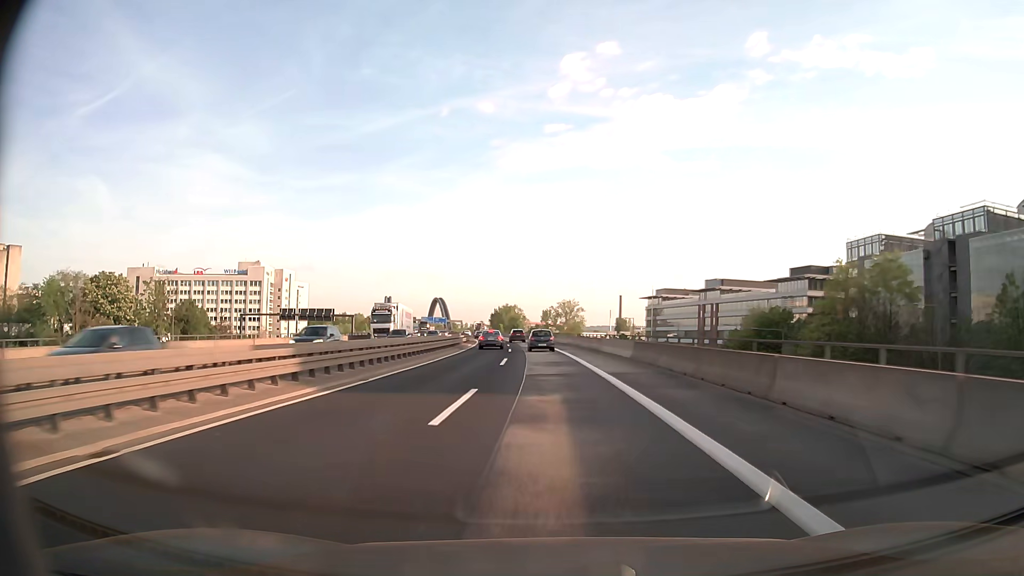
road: motorway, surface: asphalt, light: Day
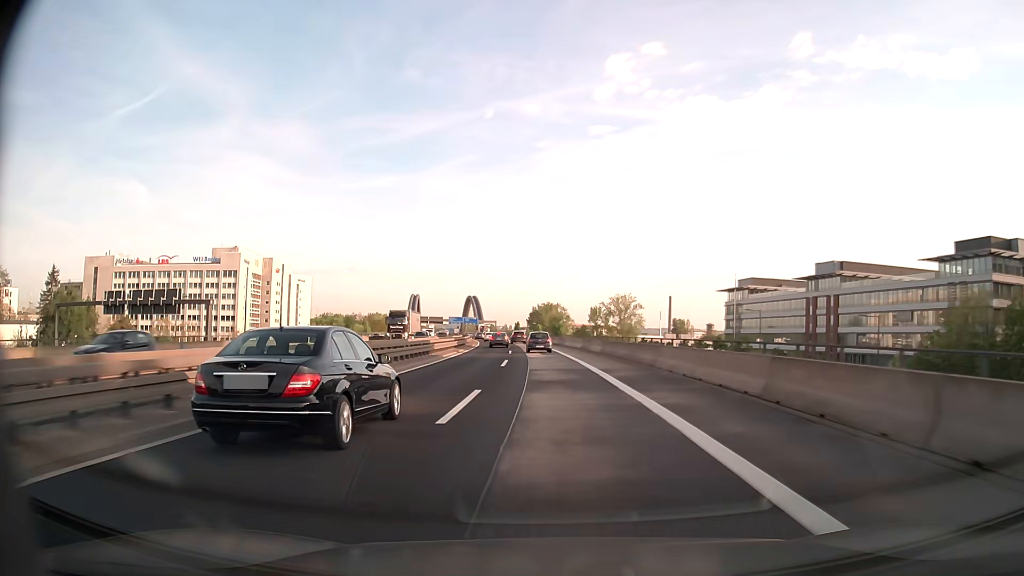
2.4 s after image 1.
(-1.8, +53.5) m; -4°
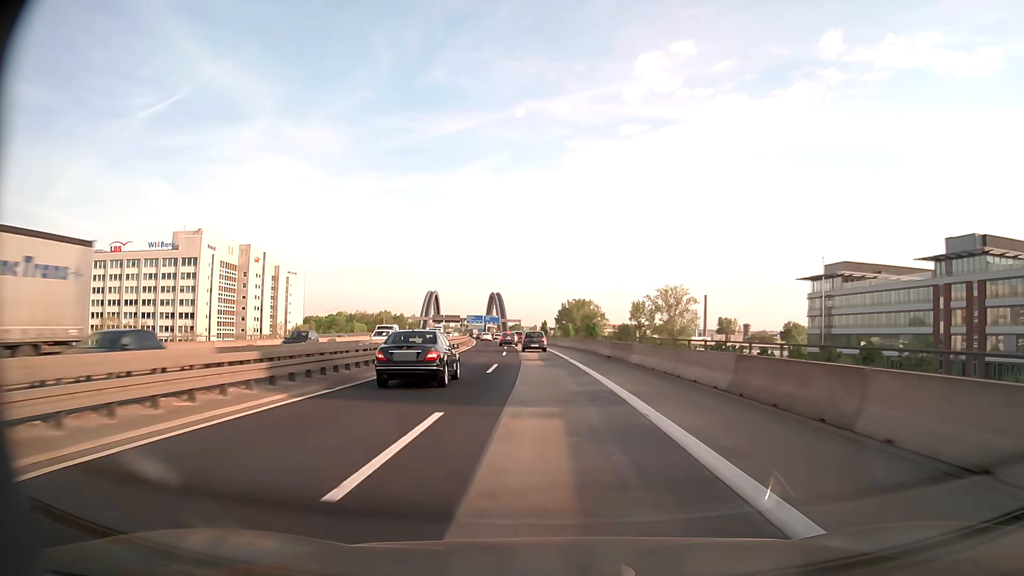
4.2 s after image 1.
(-0.9, +40.5) m; -2°
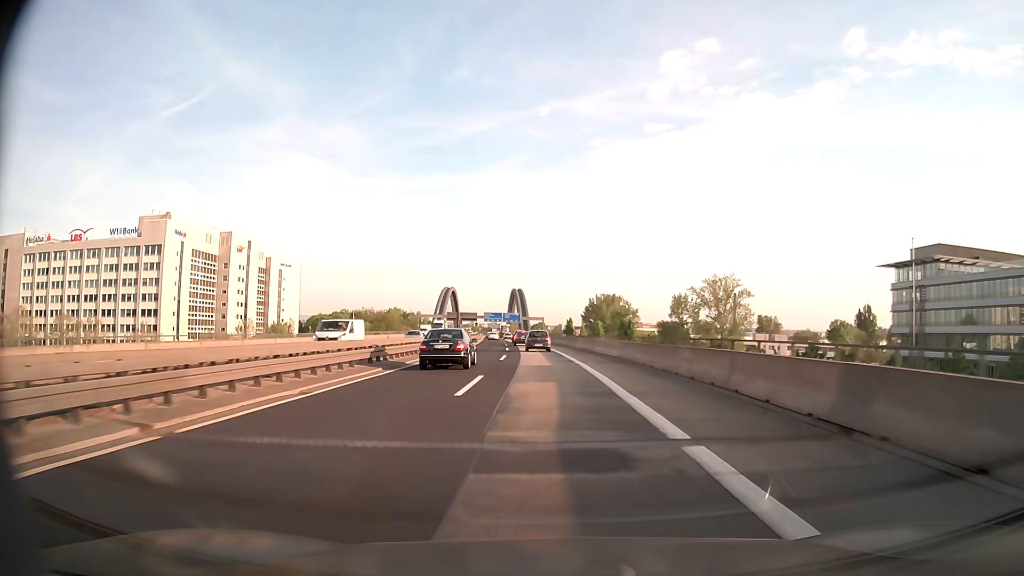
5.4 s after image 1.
(-0.6, +27.1) m; -2°
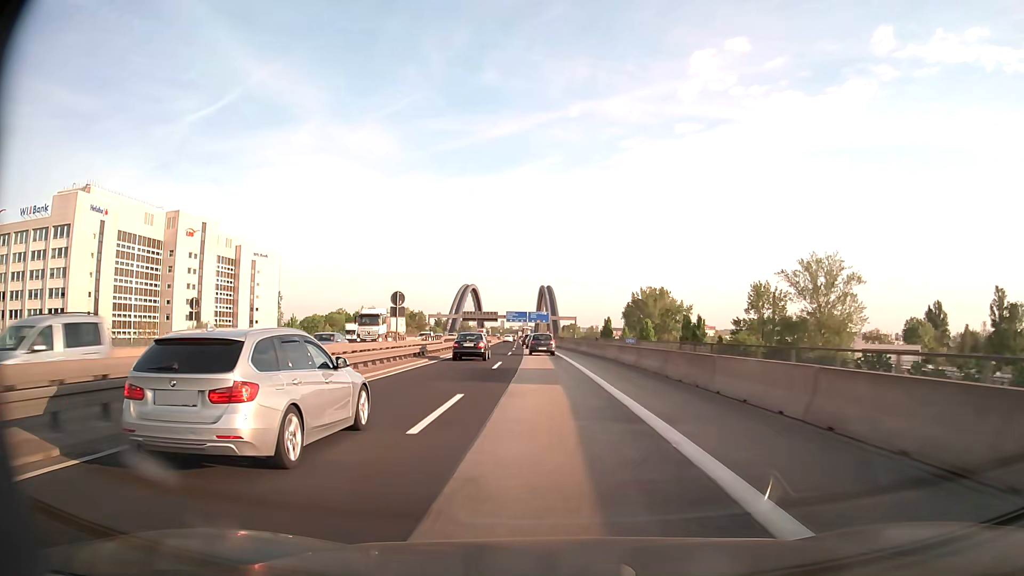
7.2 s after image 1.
(-1.0, +40.9) m; -3°
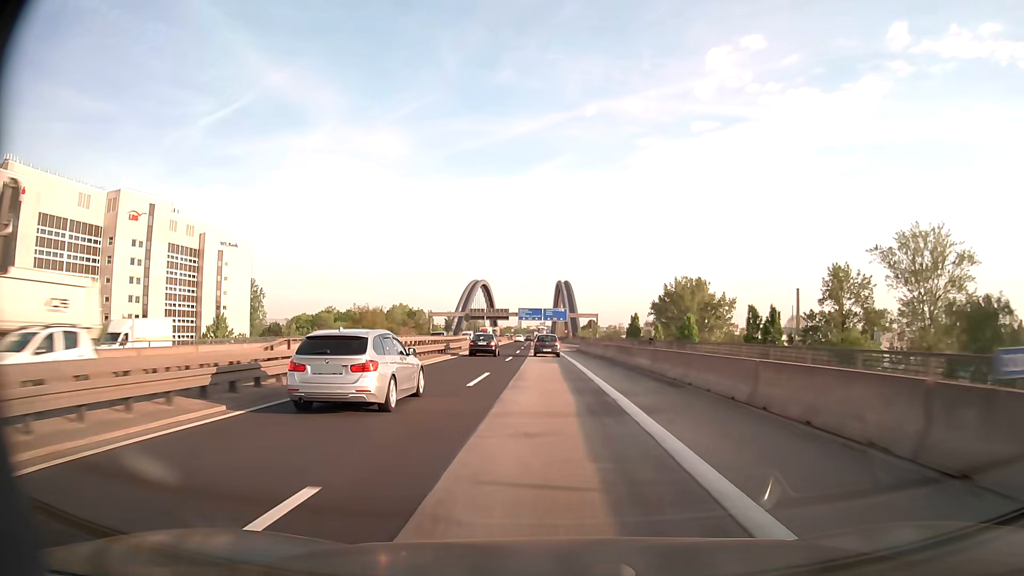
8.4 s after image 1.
(-0.3, +27.4) m; -1°
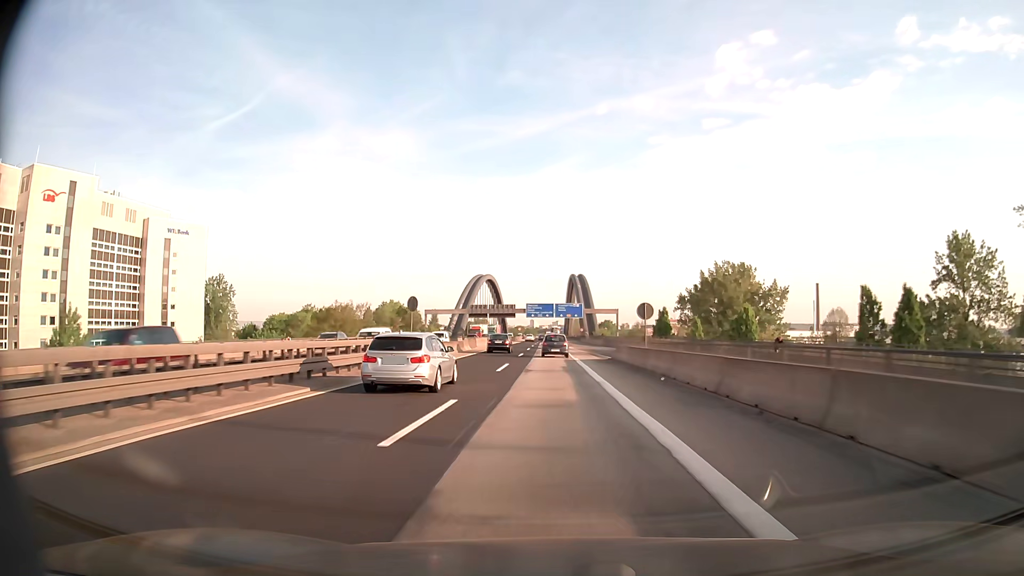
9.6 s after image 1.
(-0.3, +27.5) m; -1°
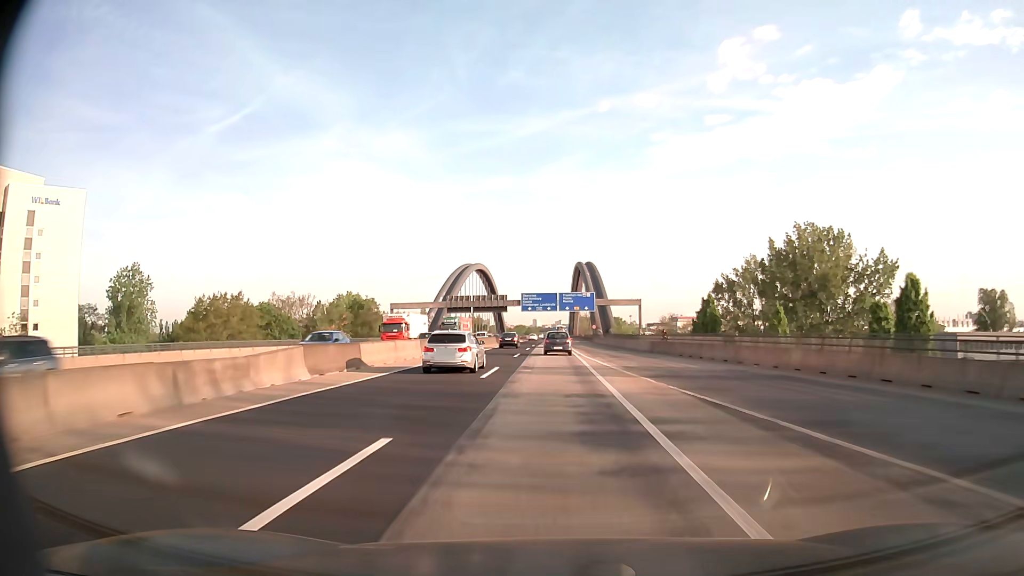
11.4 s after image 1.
(-0.2, +41.4) m; 0°
(0, +10) (0, +20) (0, +30) (0, +40) (0, +50) (0, +60) (0, +70) (0, +80) (0, +90) (0, +100) m
